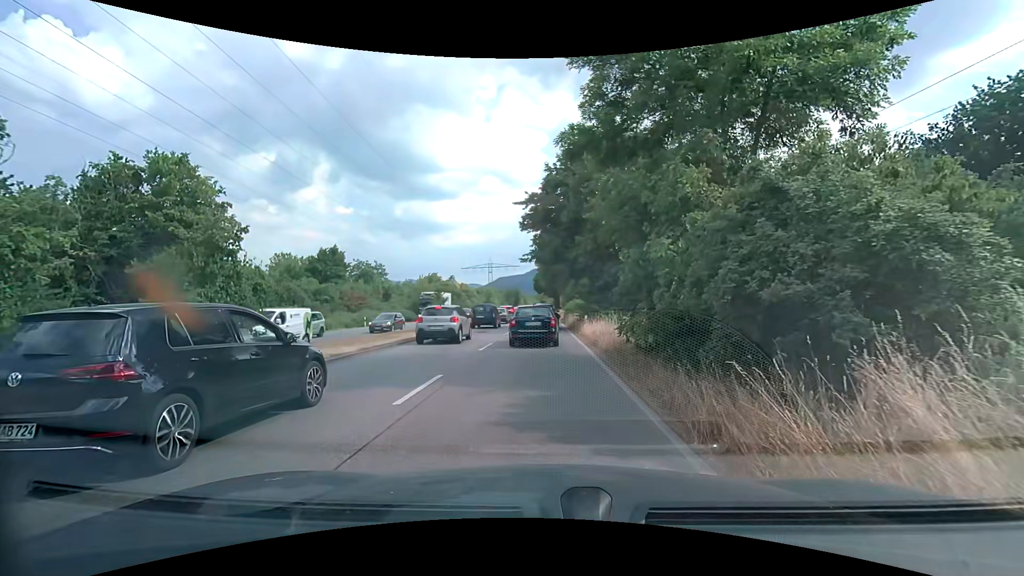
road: primary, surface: asphalt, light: Day
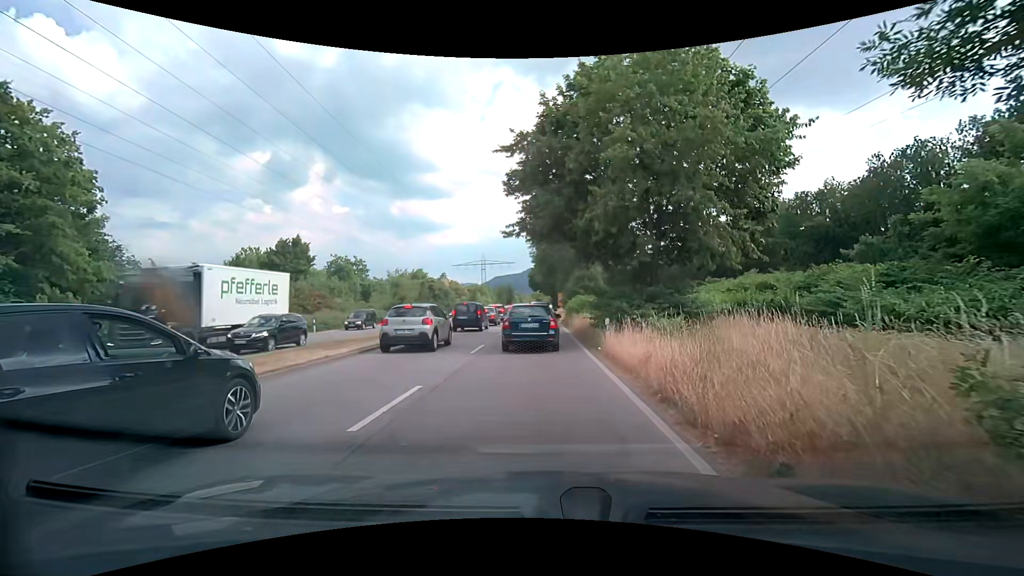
(+0.1, +10.6) m; 0°
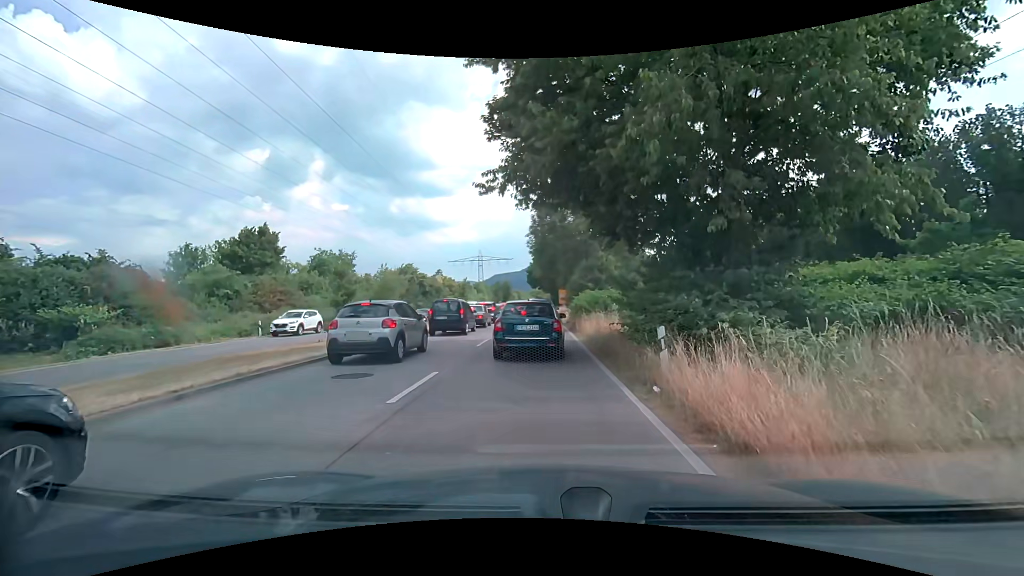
(0.0, +7.7) m; +2°
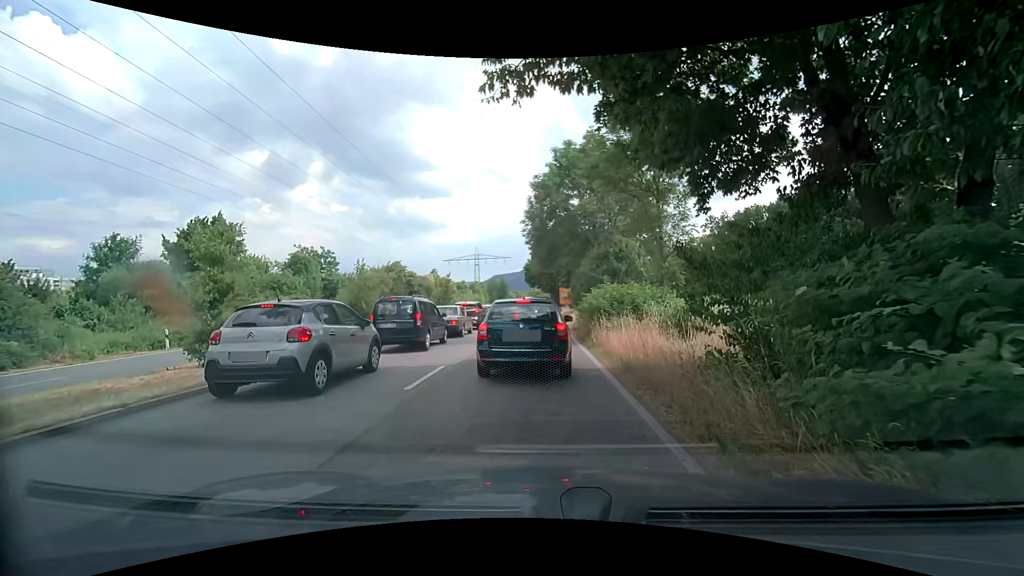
(-0.1, +8.0) m; -2°
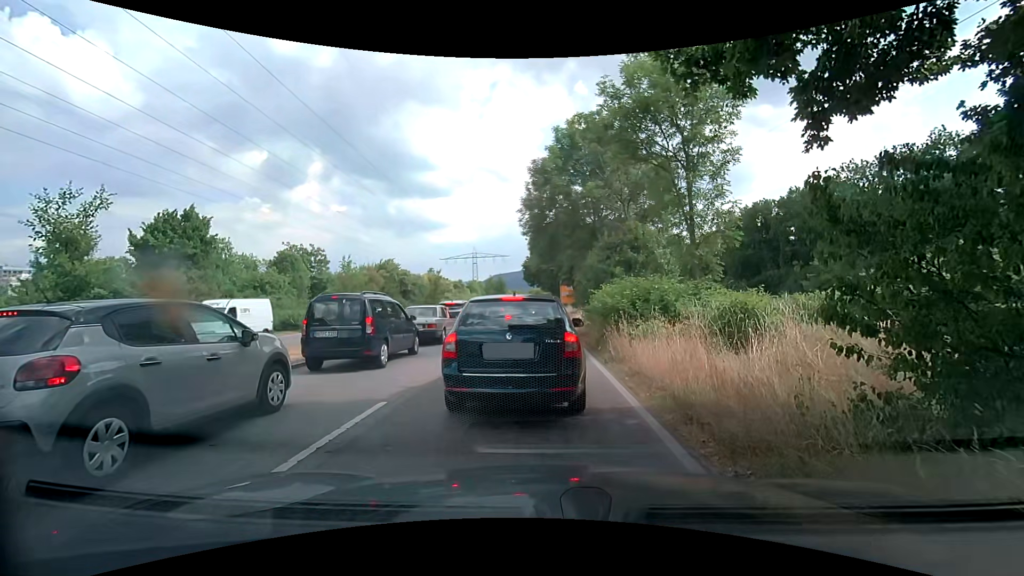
(0.0, +3.9) m; -2°
